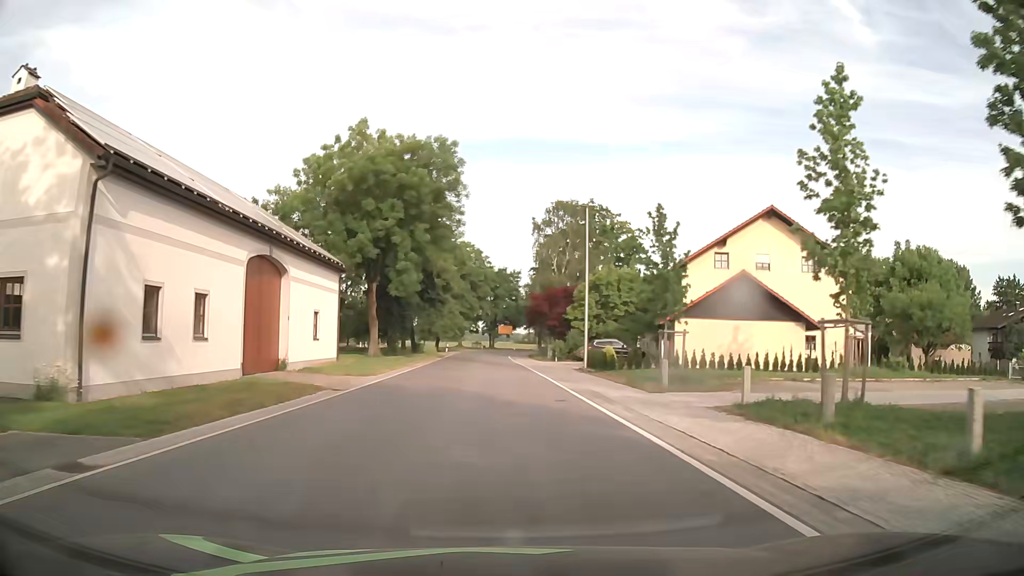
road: secondary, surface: asphalt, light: Day
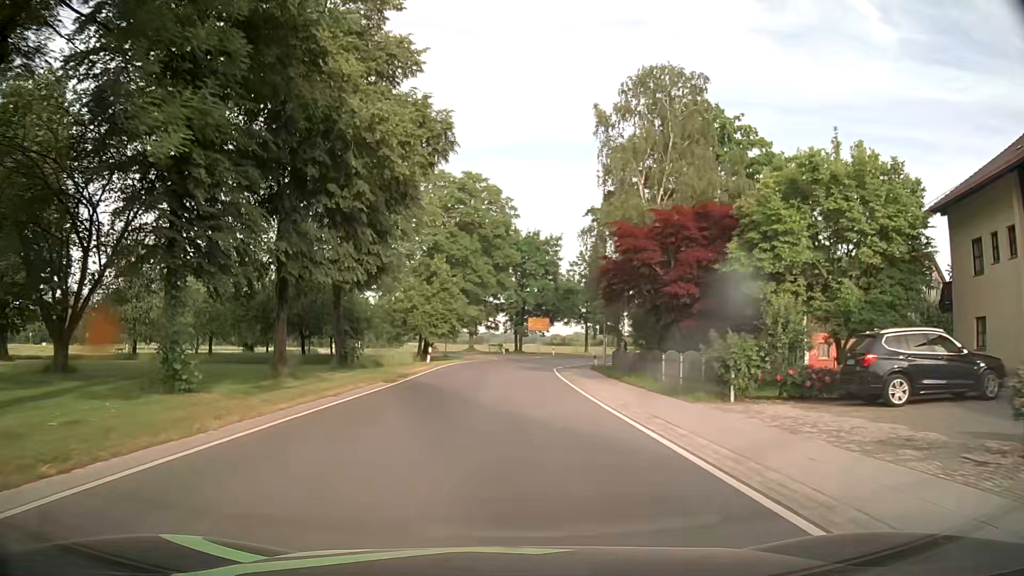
(-0.4, +37.9) m; -2°
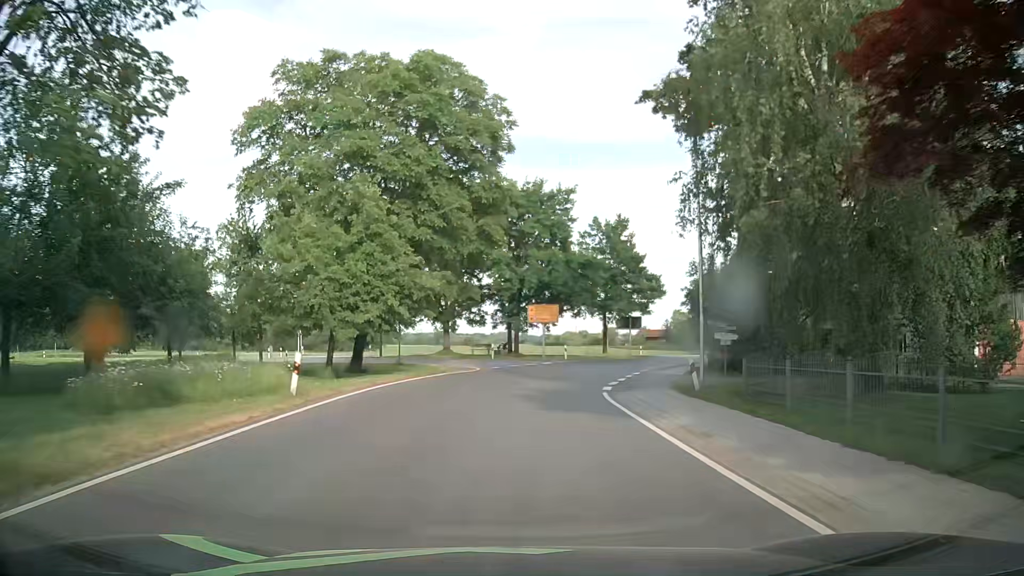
(0.0, +22.9) m; 0°
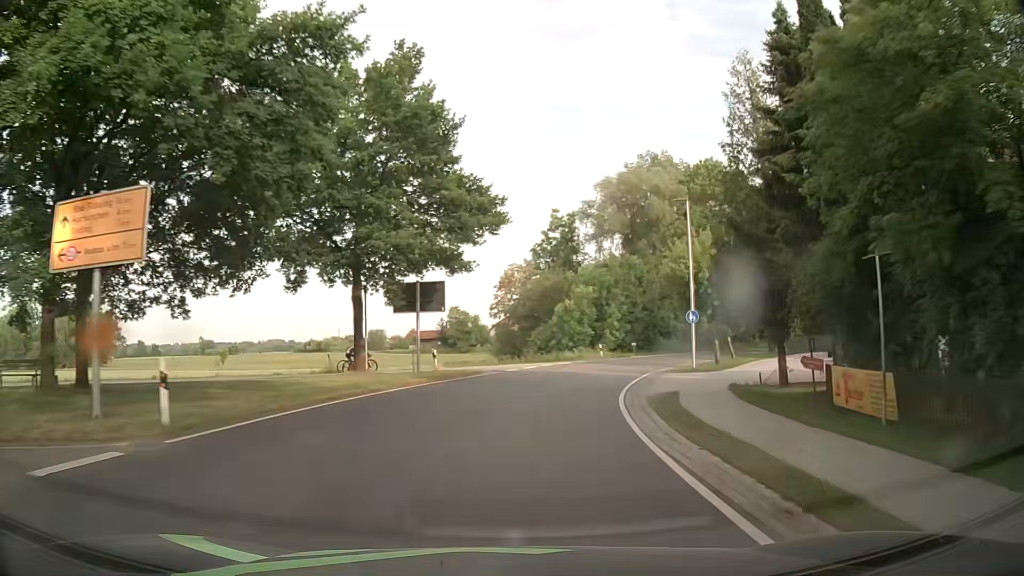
(+5.9, +37.3) m; +20°
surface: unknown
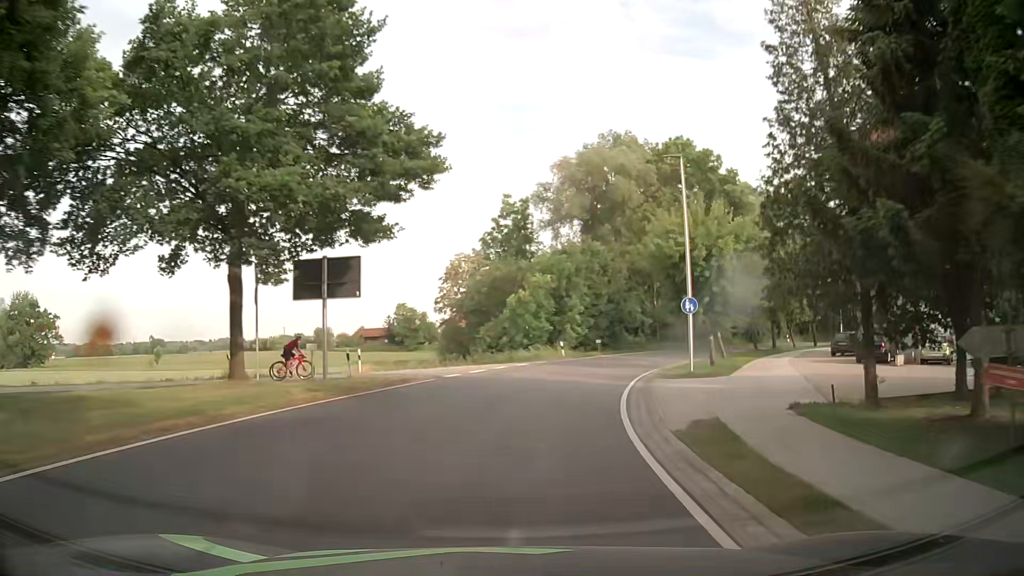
(+0.3, +7.6) m; +5°
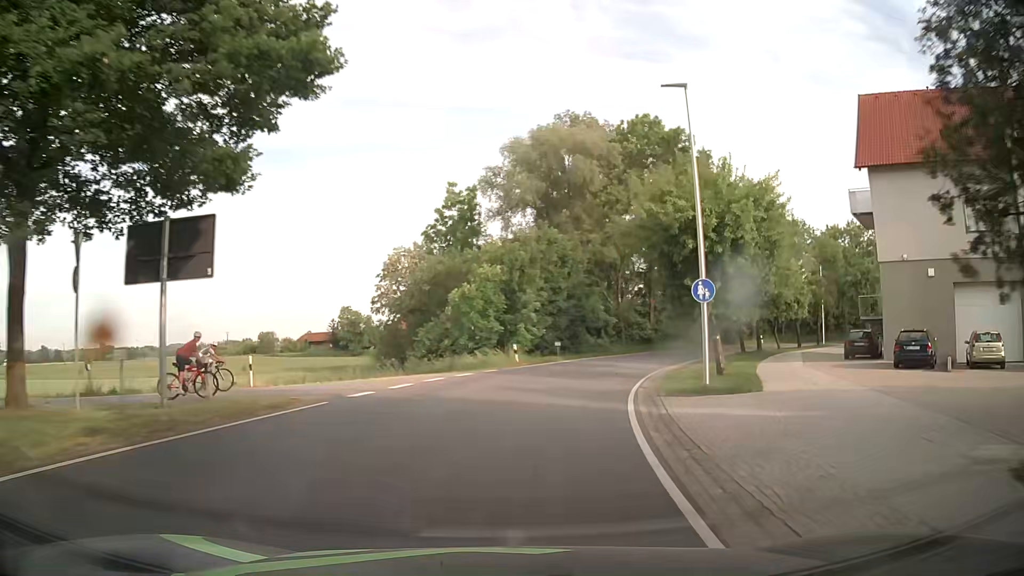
(+0.2, +7.6) m; +4°
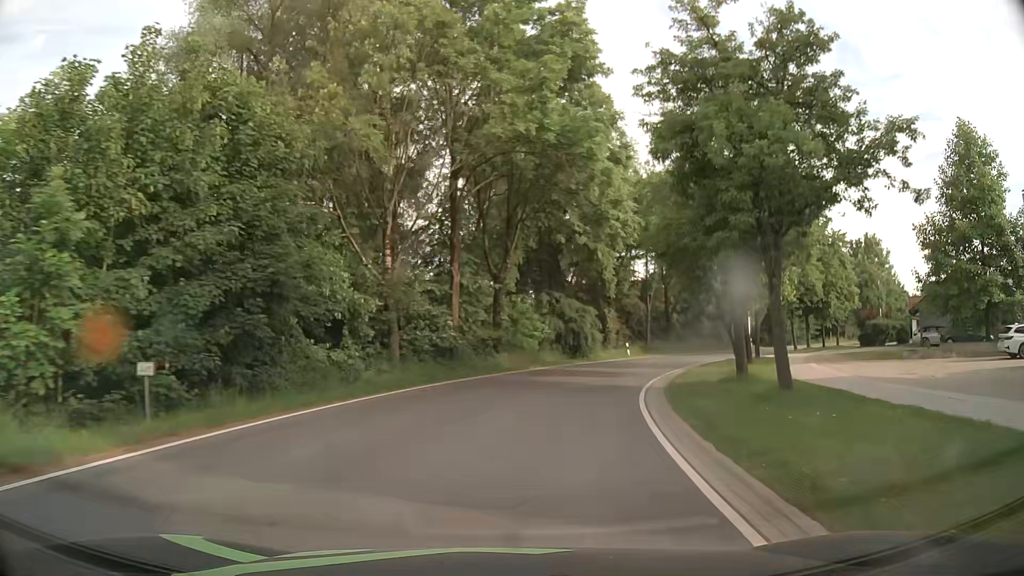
(+4.8, +29.9) m; +19°
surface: asphalt
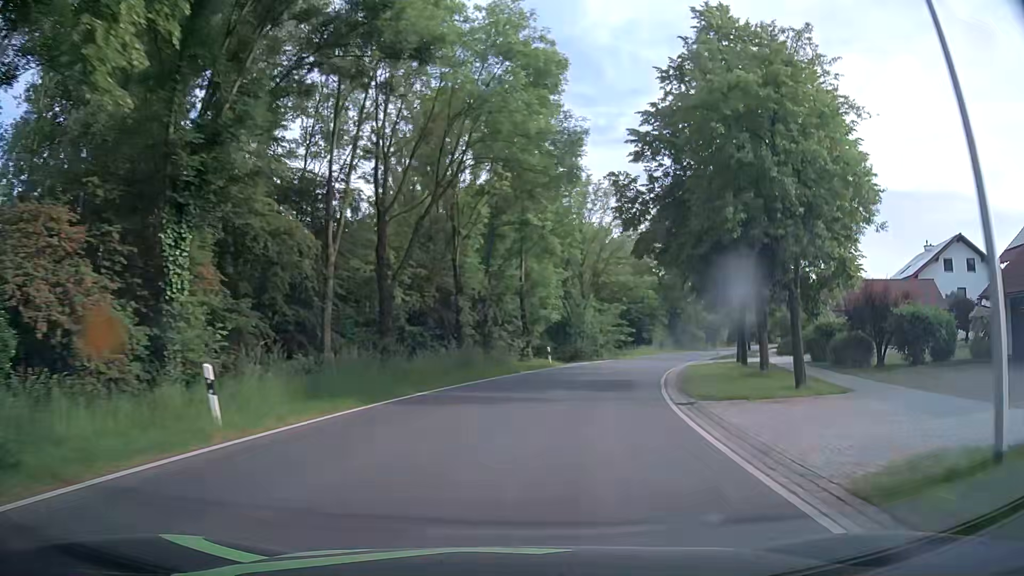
(+7.6, +36.9) m; +25°
(0, +10) (+2, +20) (+4, +30) (+8, +39) (+11, +48) (+16, +57) (+20, +66) (+25, +75) (+31, +83) (+37, +91) m
